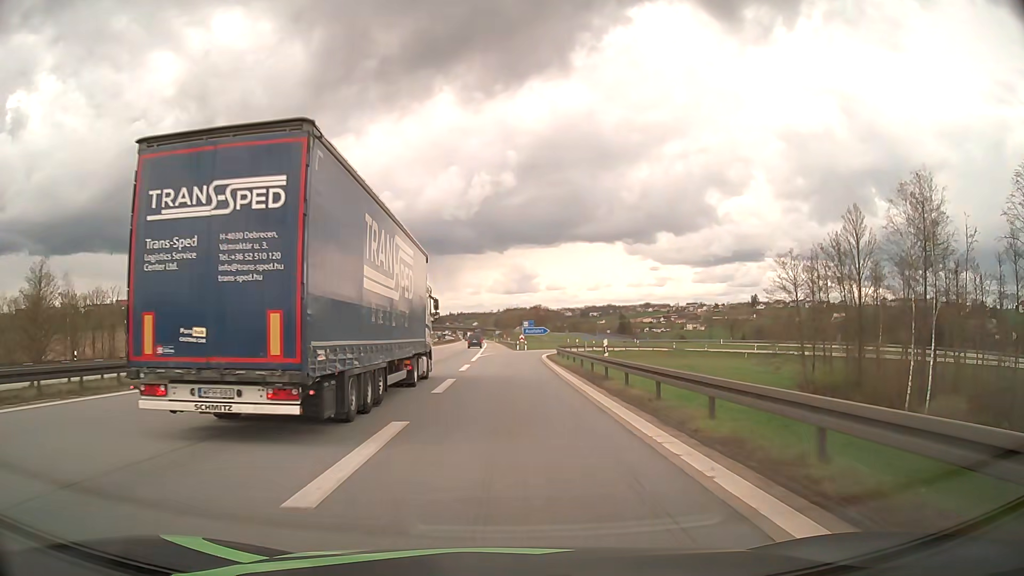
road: motorway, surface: asphalt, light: Day
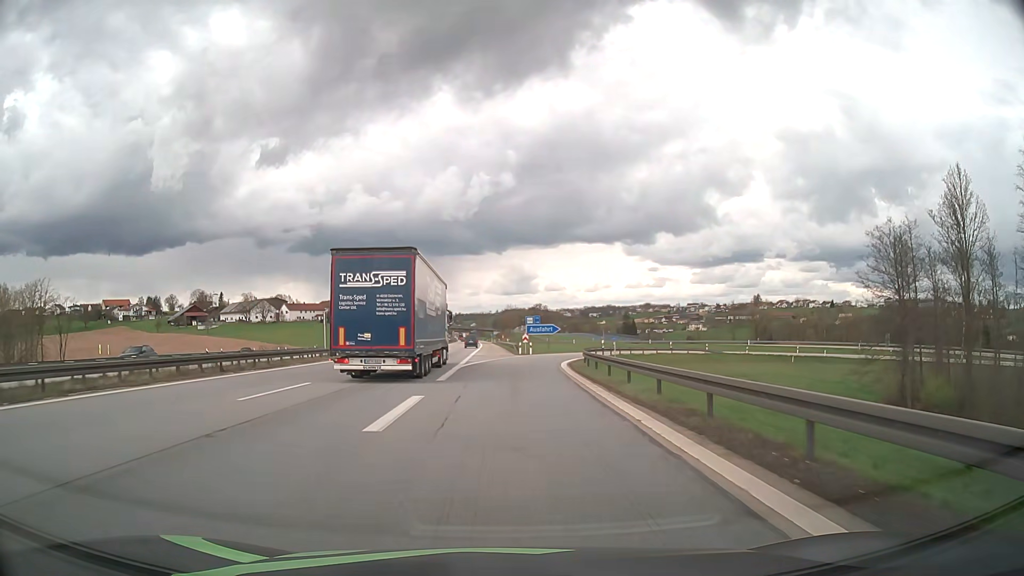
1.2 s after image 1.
(0.0, +19.4) m; 0°
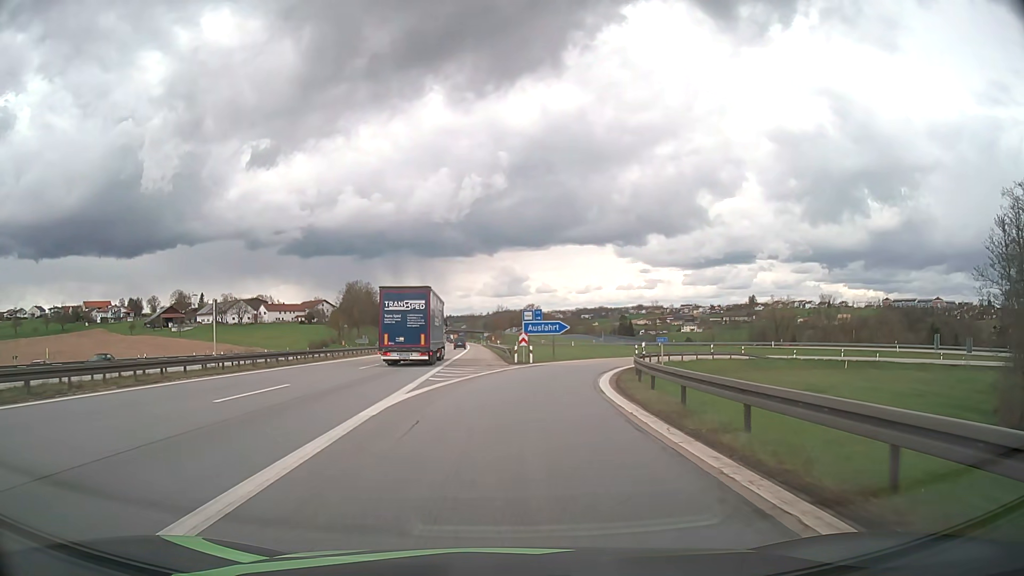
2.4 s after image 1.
(+0.1, +17.8) m; +1°
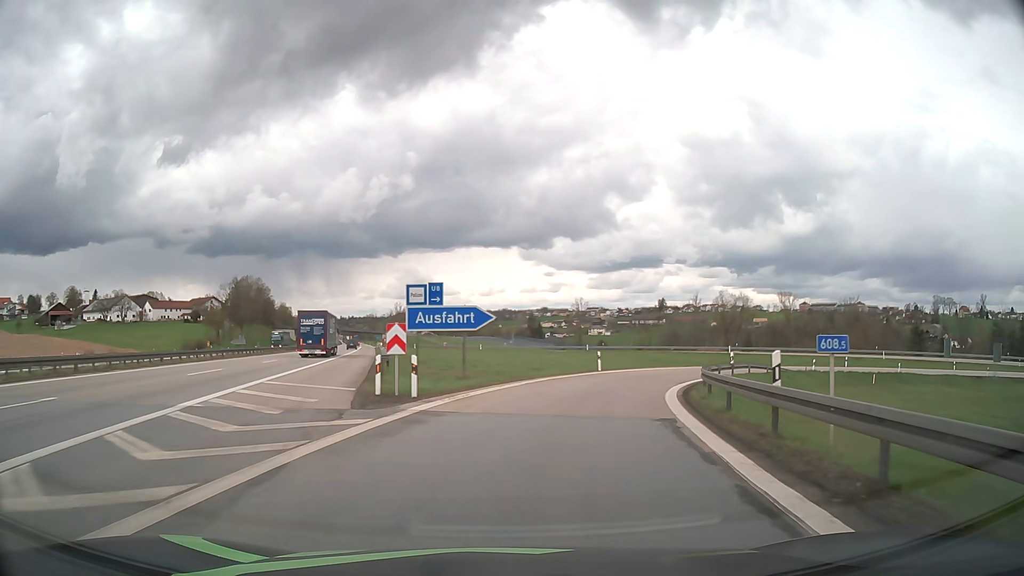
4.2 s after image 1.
(+1.0, +23.7) m; +8°
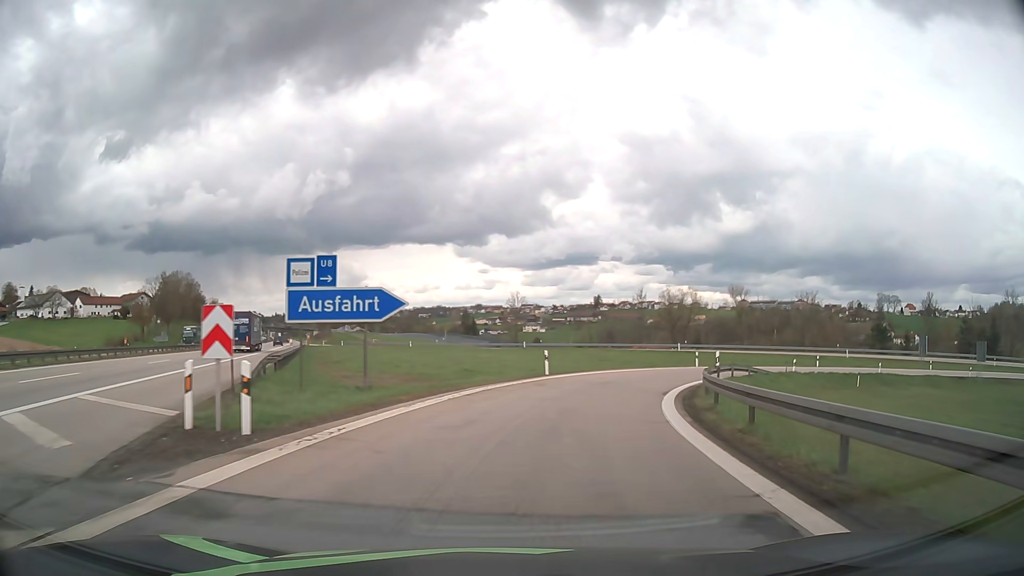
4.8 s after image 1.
(+0.3, +7.5) m; +6°
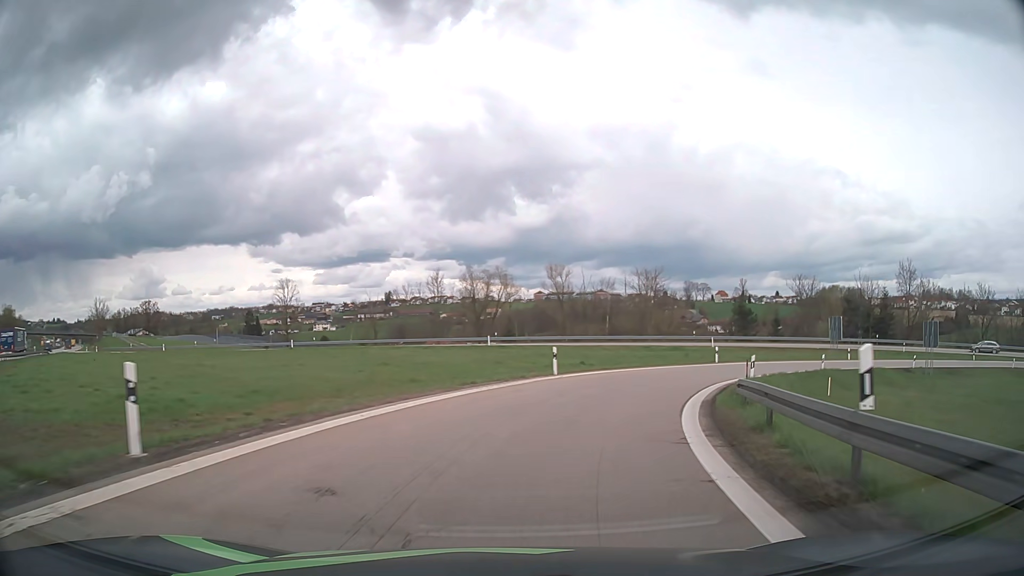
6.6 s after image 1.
(+3.3, +21.5) m; +17°
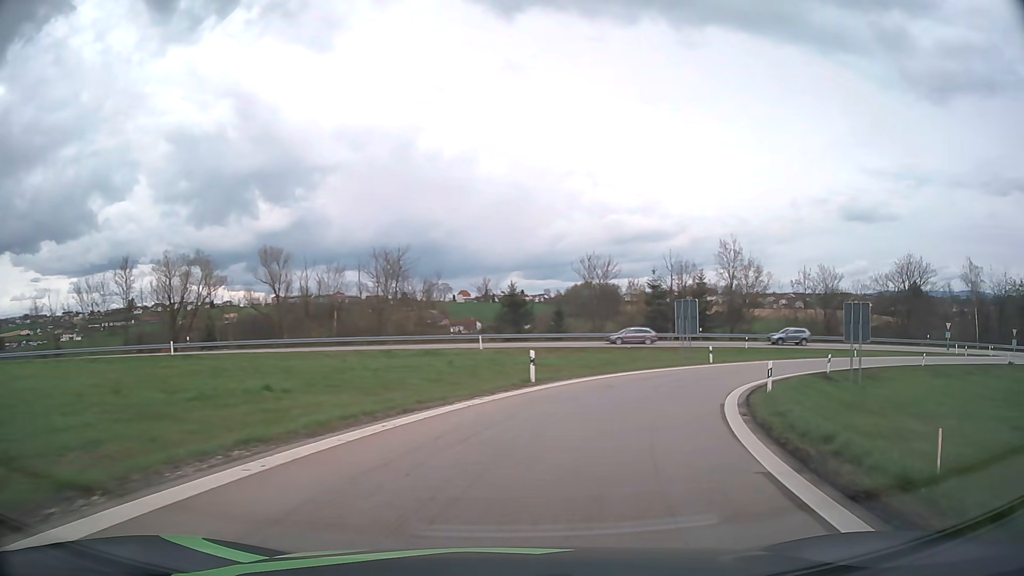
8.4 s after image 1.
(+3.8, +21.2) m; +22°
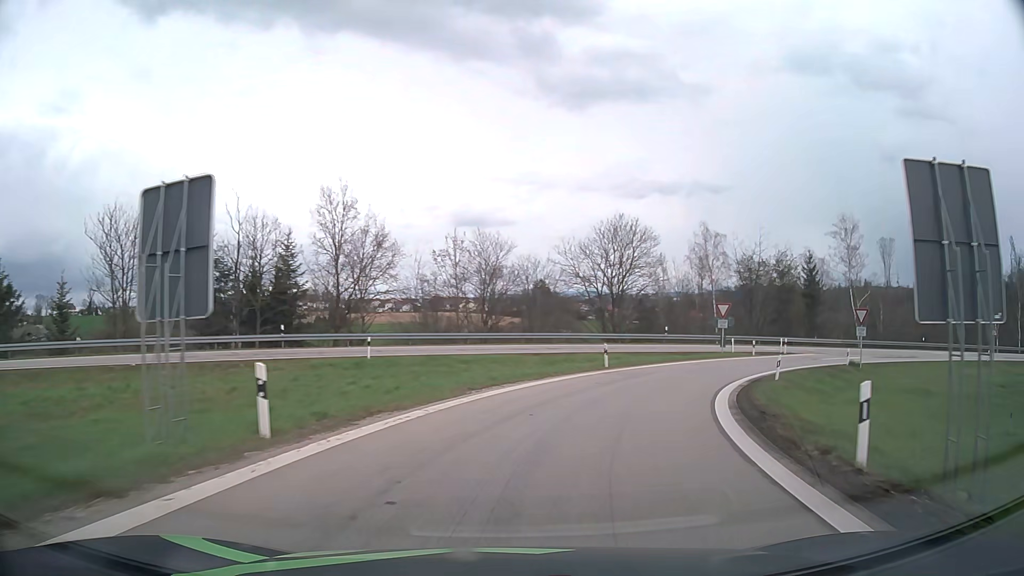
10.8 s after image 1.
(+8.8, +28.6) m; +33°
(+1, +10) (+4, +20) (+8, +28) (+14, +36) (+22, +43) (+31, +48) (+40, +51) (+50, +53) (+60, +52) (+70, +51) m
